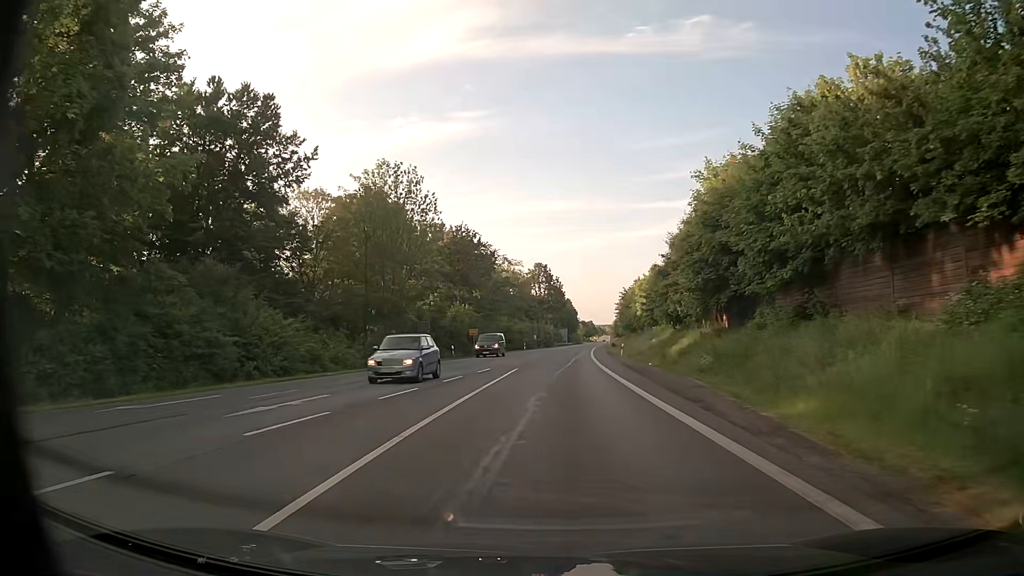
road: primary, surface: asphalt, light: Day
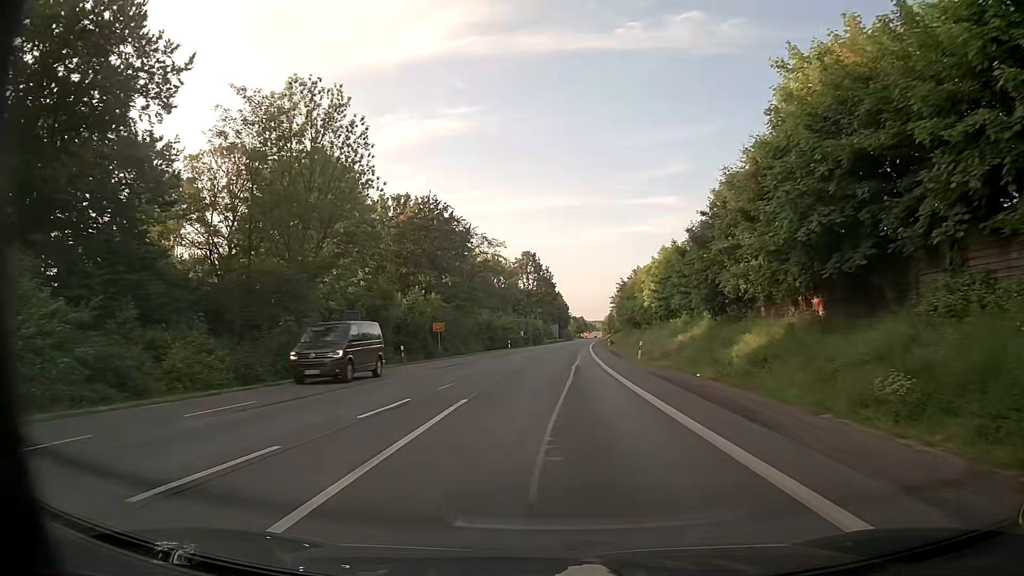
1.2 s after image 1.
(0.0, +15.7) m; +1°
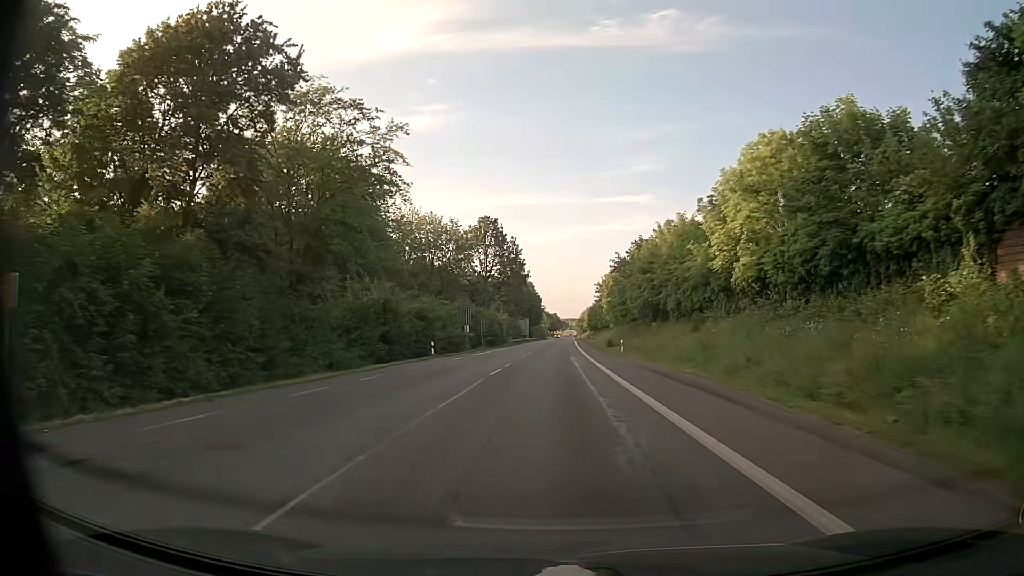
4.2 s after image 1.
(+0.8, +41.2) m; +2°
(0, +10) (0, +20) (0, +30) (+1, +40) (+1, +50) (+1, +60) (+1, +70) (+2, +80) (+2, +90) (+2, +100) m
